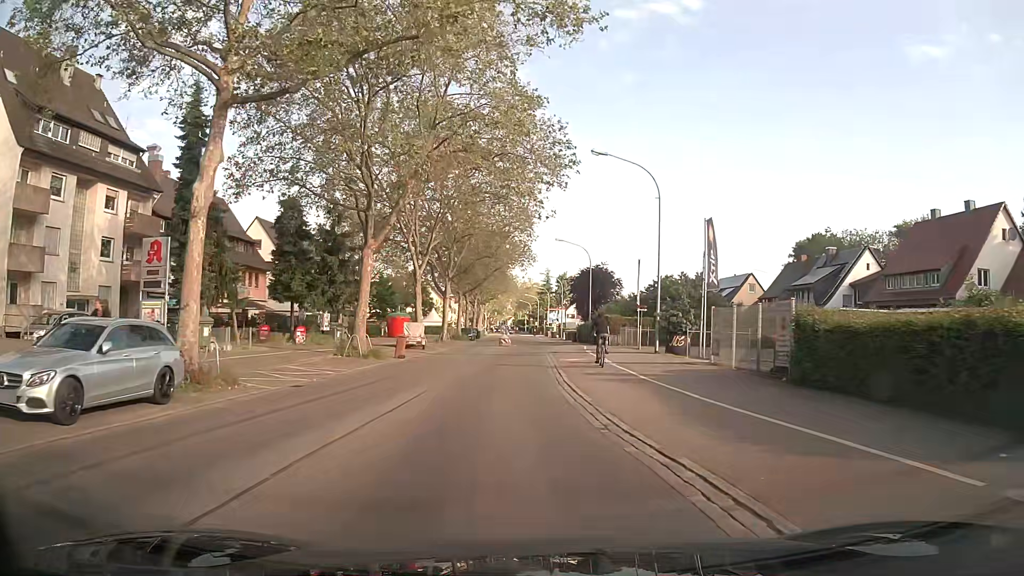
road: secondary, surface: asphalt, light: Day
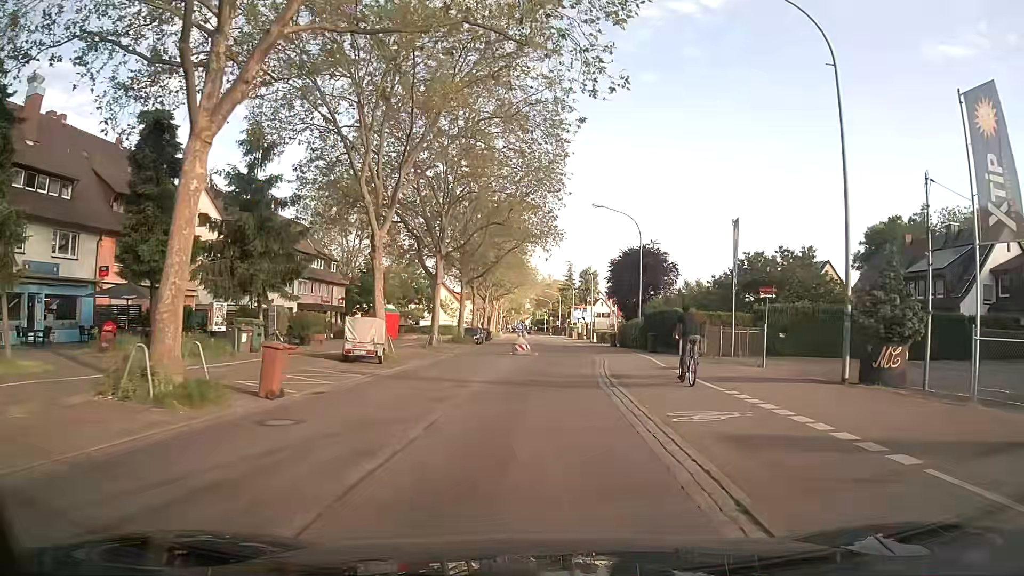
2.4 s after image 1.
(-0.9, +18.0) m; -2°
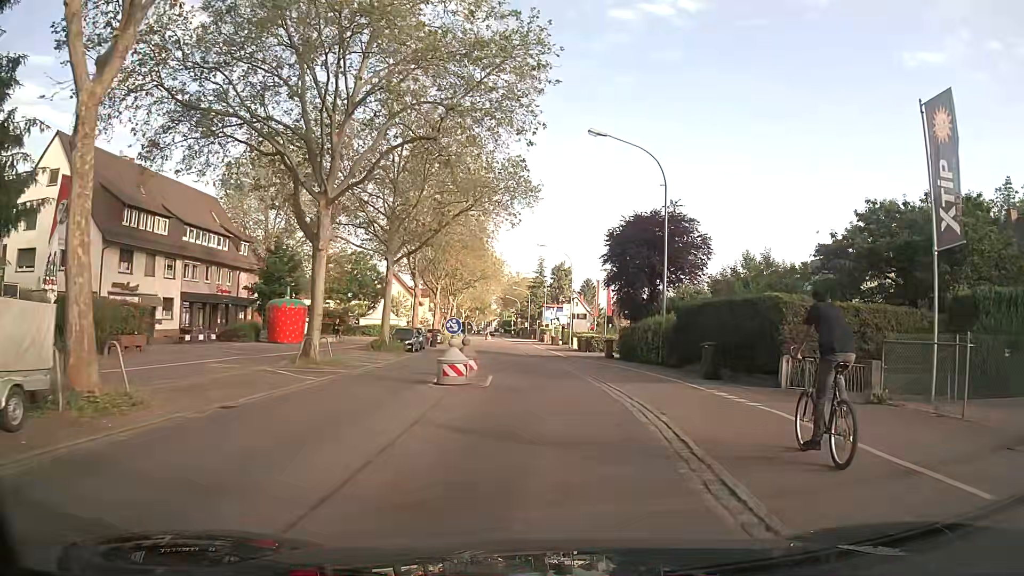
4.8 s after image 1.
(+0.4, +18.0) m; +3°
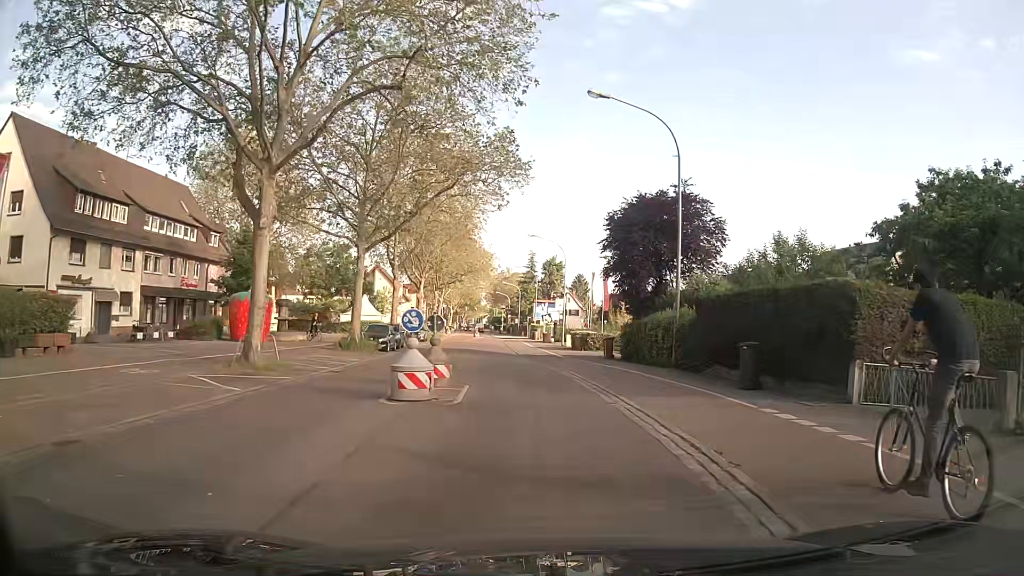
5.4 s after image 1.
(0.0, +4.5) m; +1°
(0, +10) (-1, +20) (-2, +30) (-3, +40) (-4, +50) (-4, +60) (-5, +70) (-6, +80) (-6, +90) (-7, +100) m
